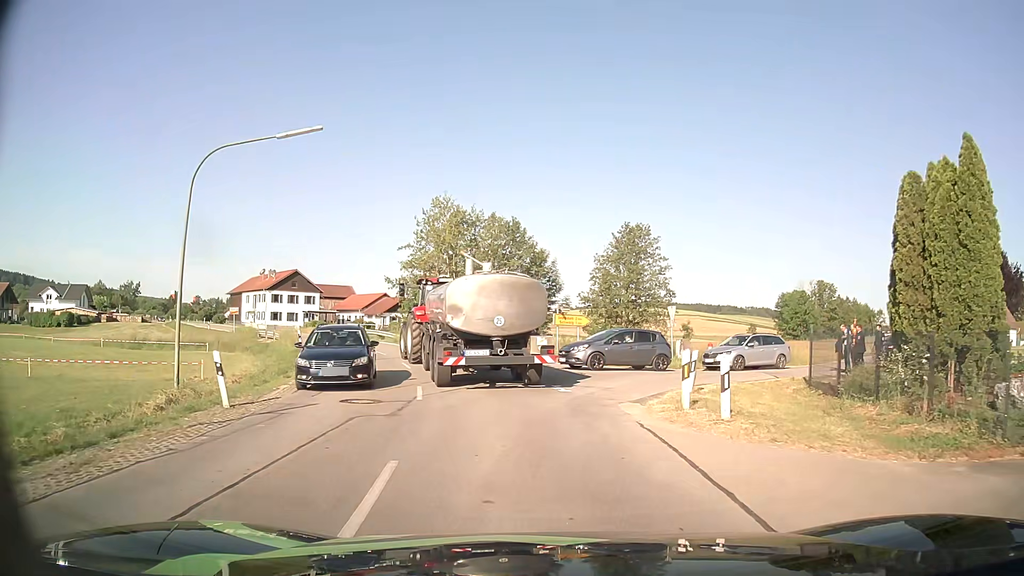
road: secondary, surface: asphalt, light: Day
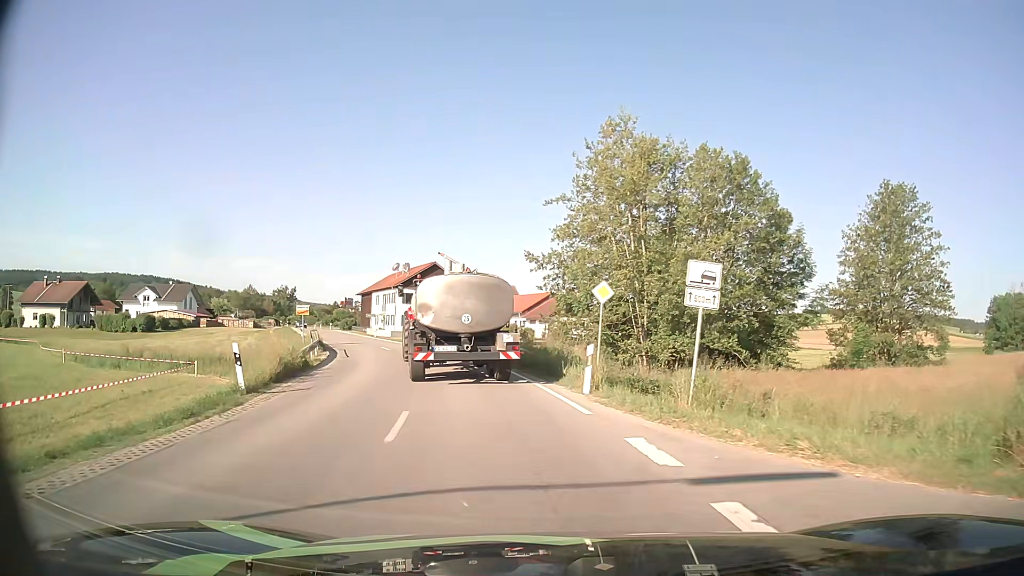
(-2.8, +22.7) m; -16°
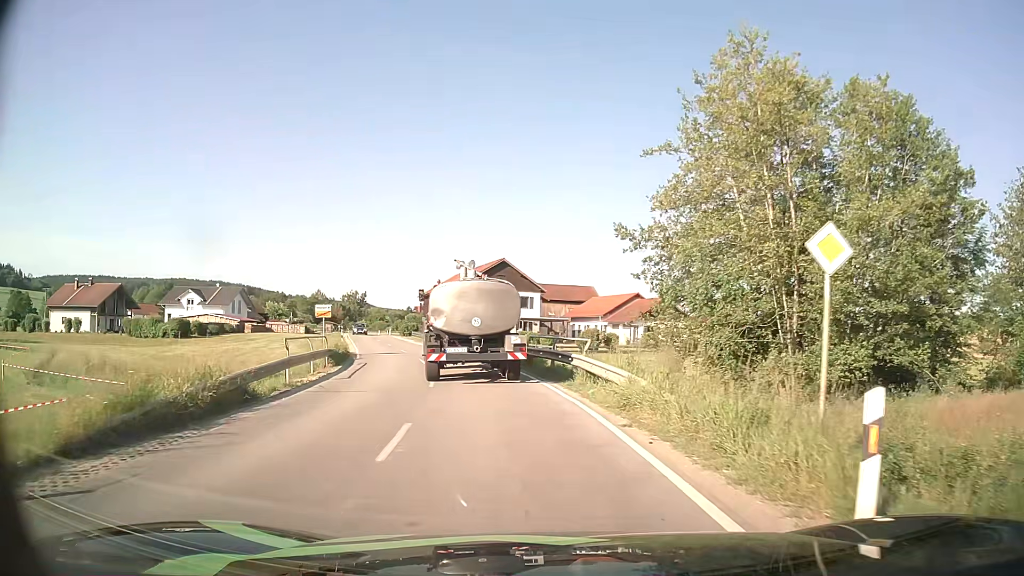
(-0.5, +10.0) m; -6°
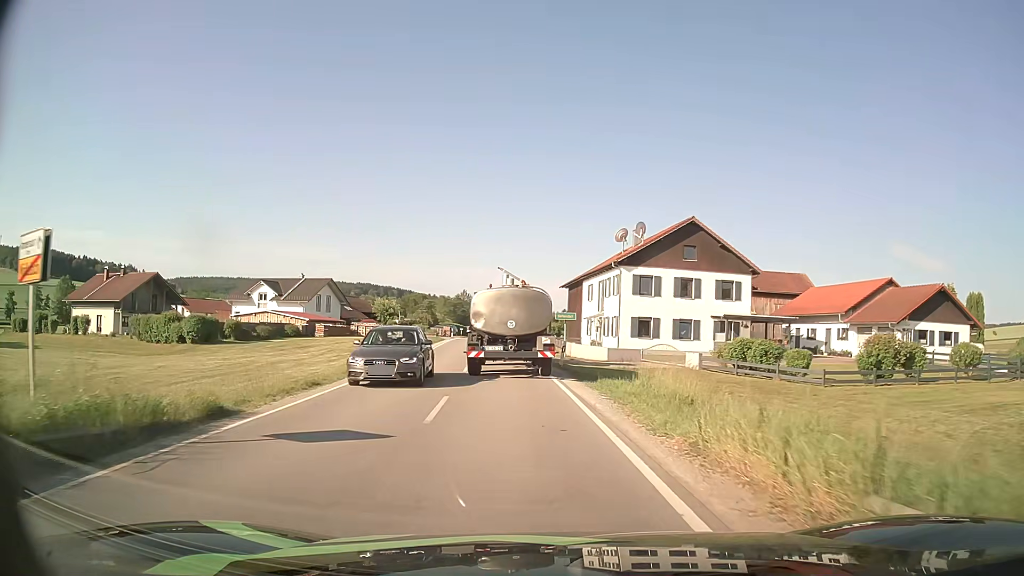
(-3.5, +28.1) m; -13°
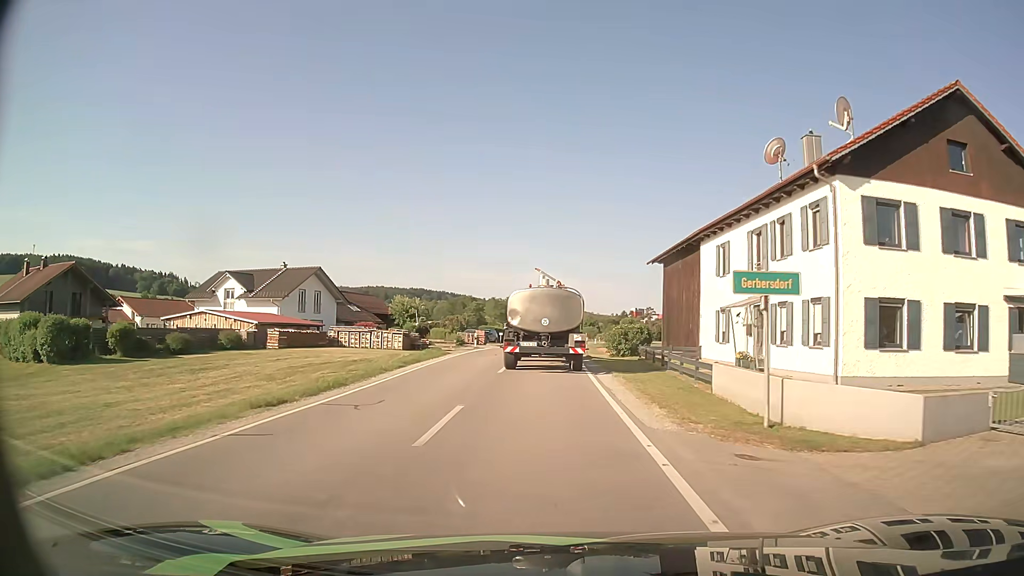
(-1.3, +25.7) m; -5°
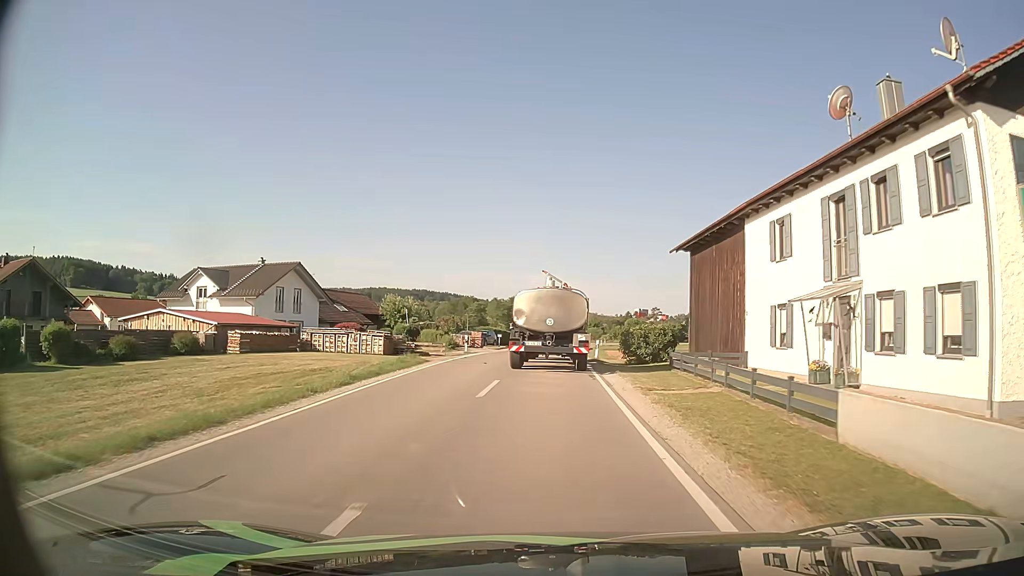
(0.0, +6.6) m; 0°
